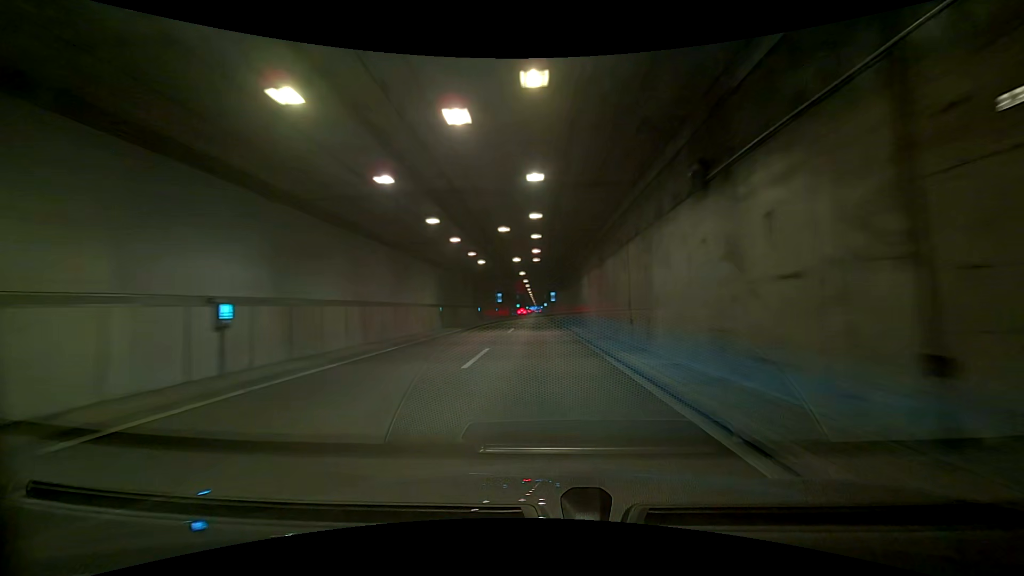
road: trunk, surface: asphalt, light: Day
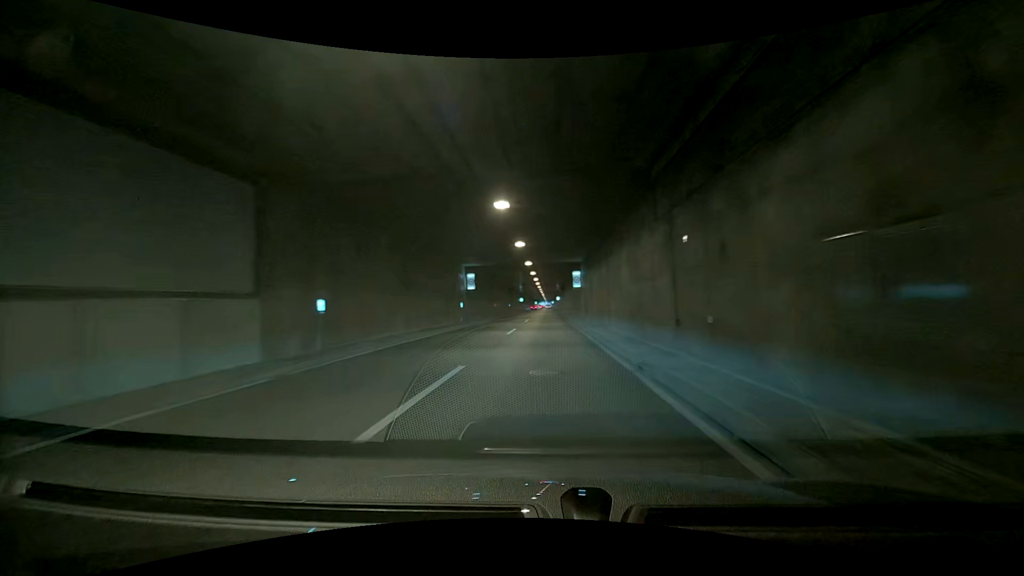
(0.0, +42.6) m; 0°
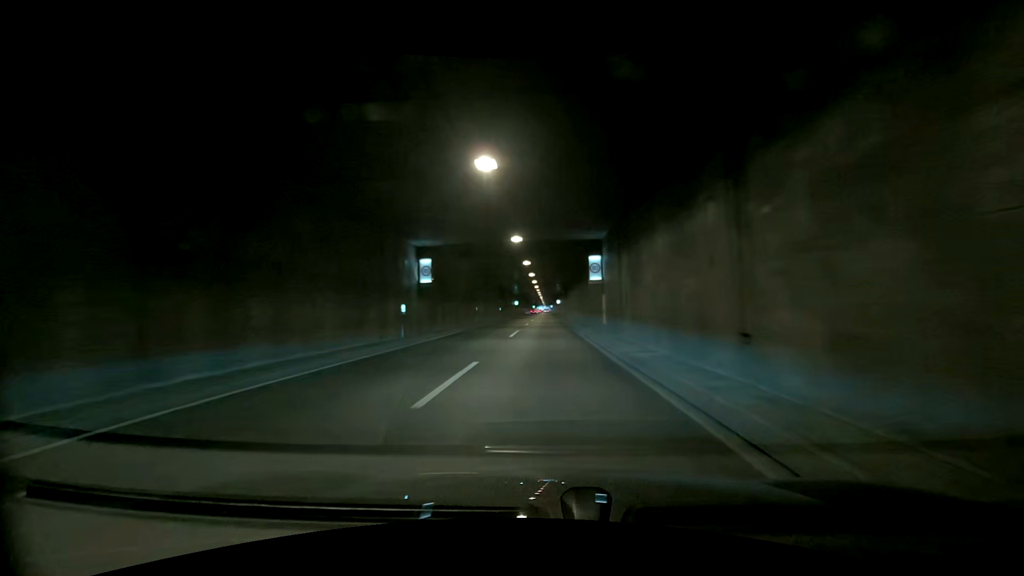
(0.0, +16.3) m; 0°
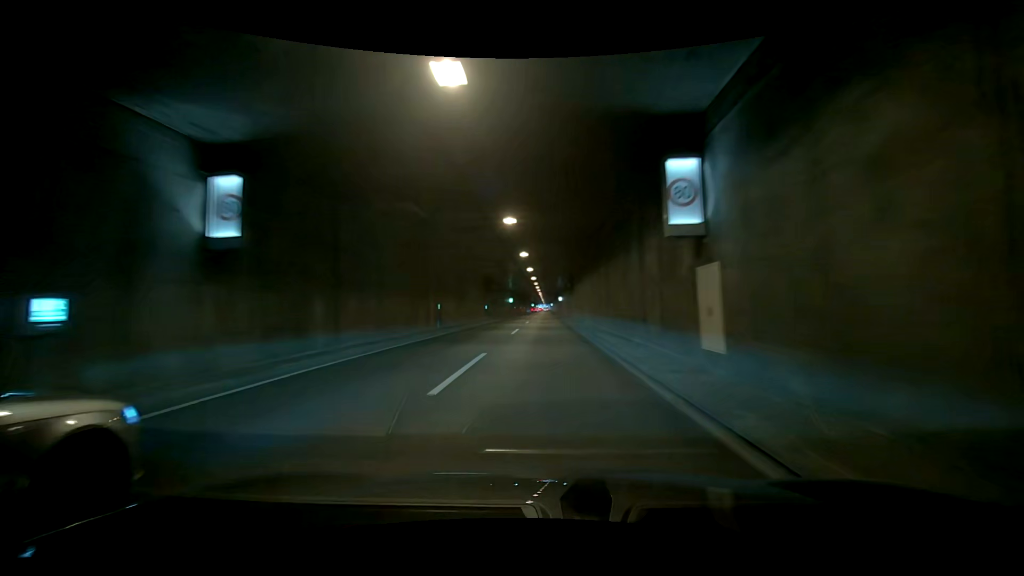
(0.0, +17.3) m; 0°
